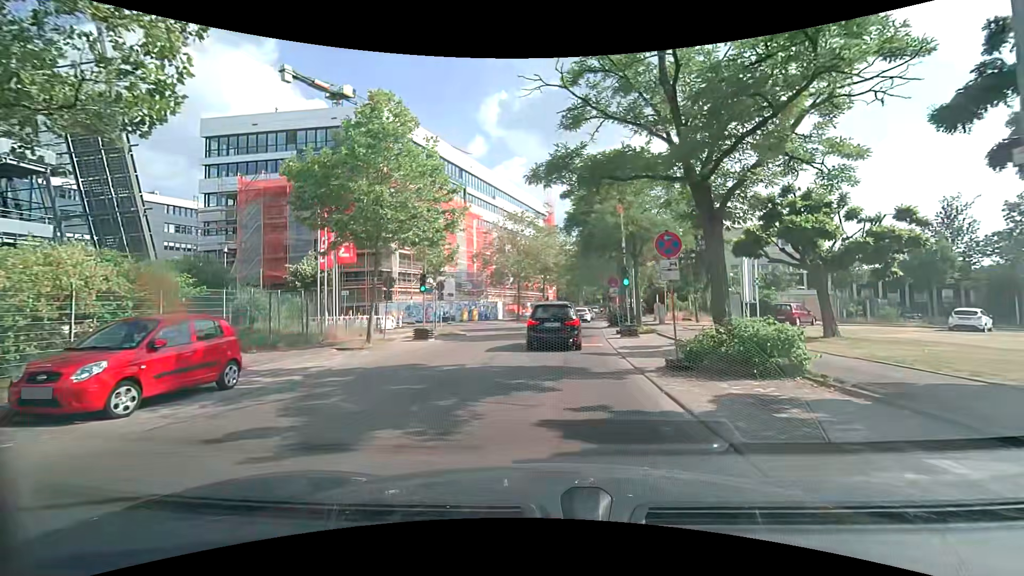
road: unclassified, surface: asphalt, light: Day
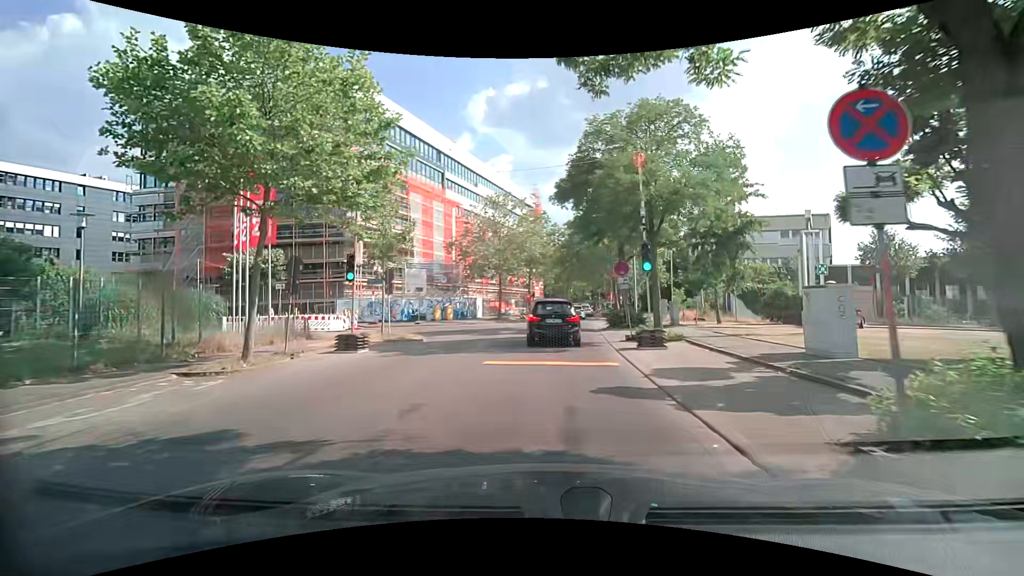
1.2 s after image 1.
(+0.1, +7.3) m; +1°
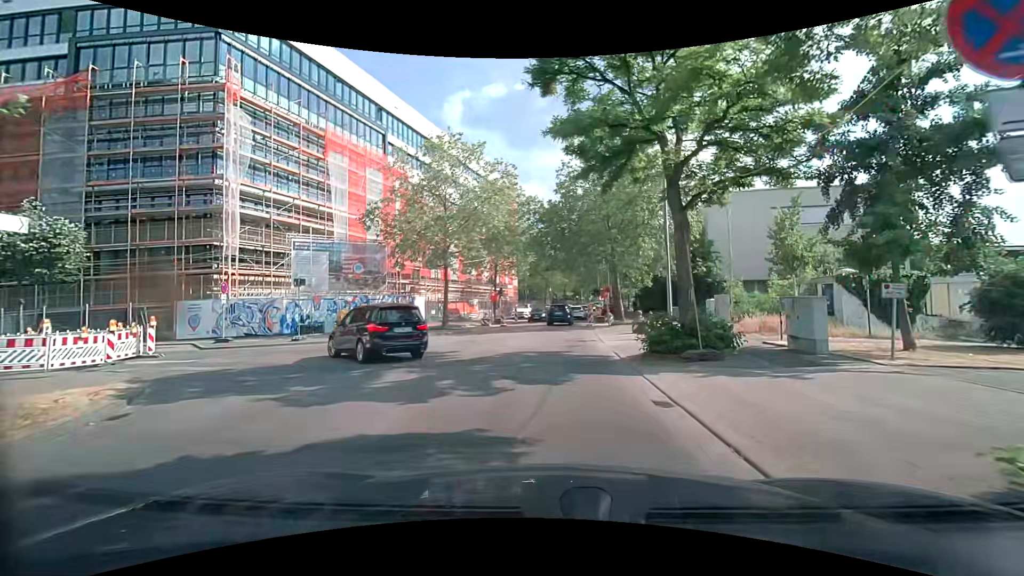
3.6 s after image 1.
(+0.8, +16.6) m; +4°
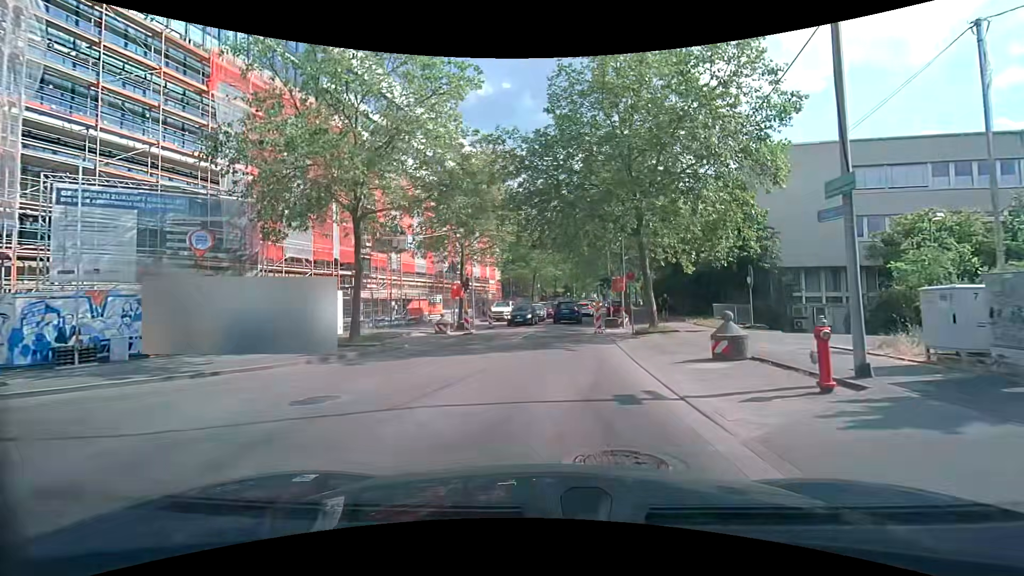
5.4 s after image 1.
(+0.1, +13.3) m; +1°
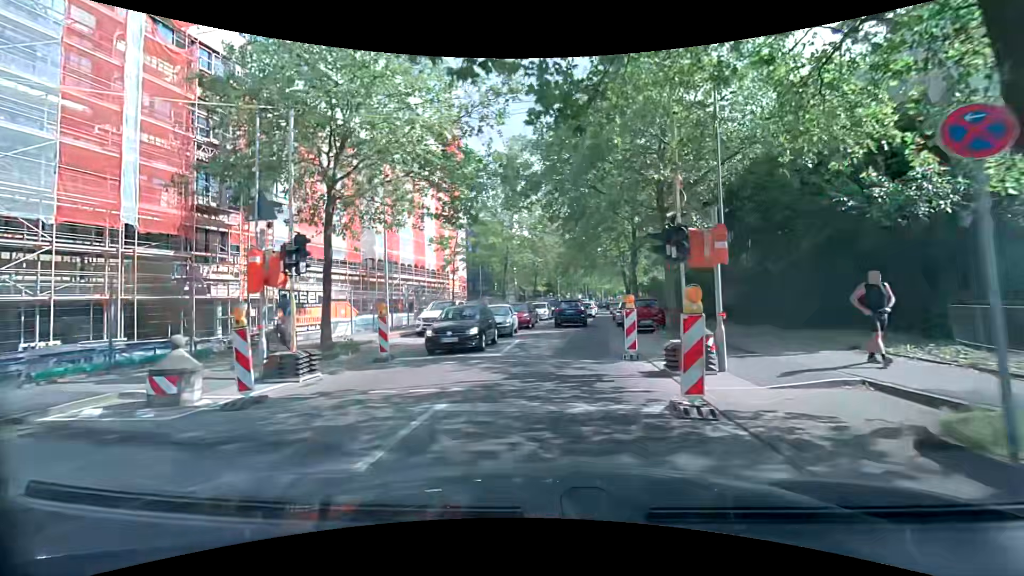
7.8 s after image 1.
(+0.5, +18.3) m; +3°
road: tertiary
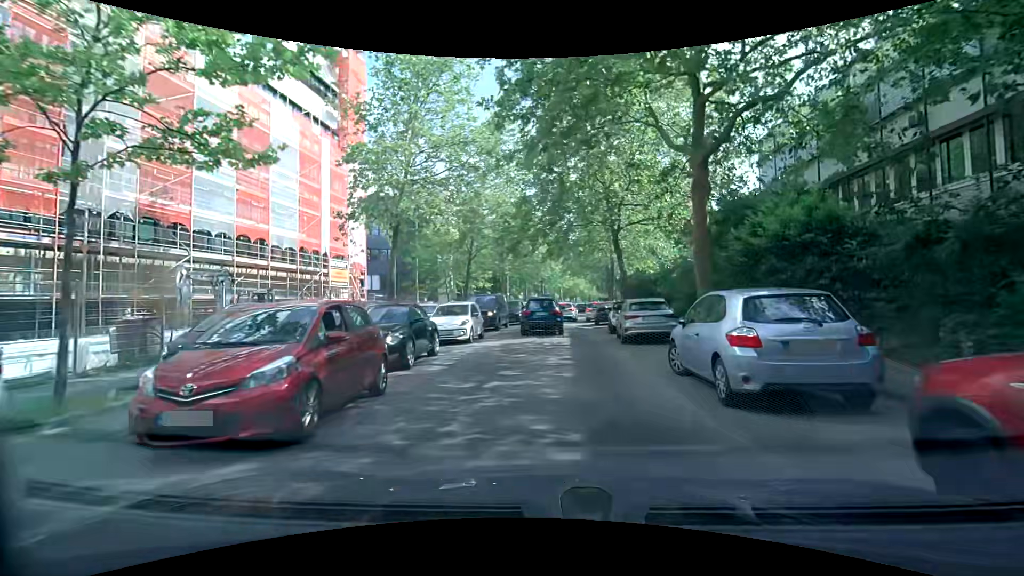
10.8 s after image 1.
(+0.9, +22.2) m; +5°
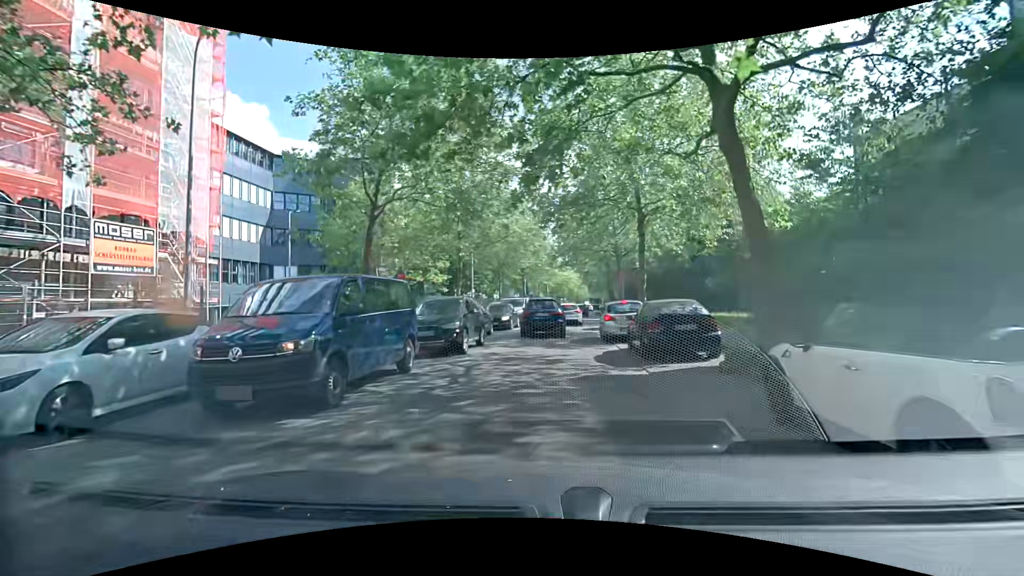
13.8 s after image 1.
(+0.3, +18.4) m; +3°
